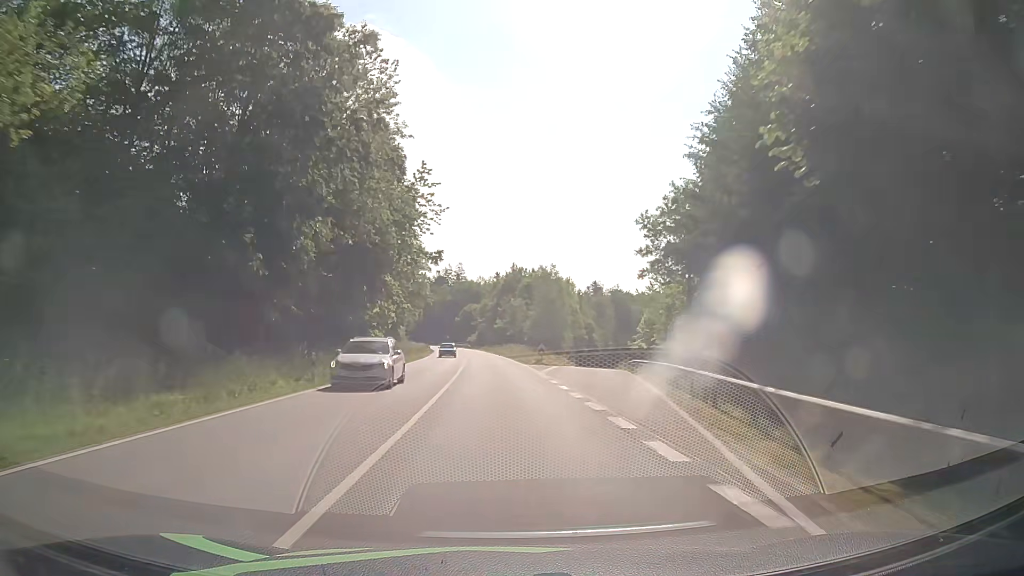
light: Day
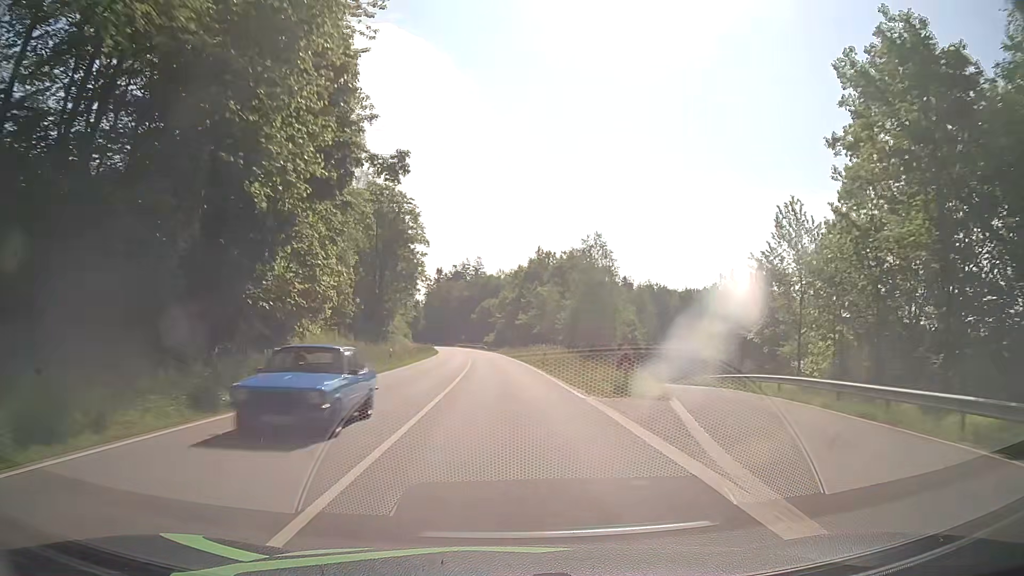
(-0.6, +25.1) m; -3°
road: secondary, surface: asphalt
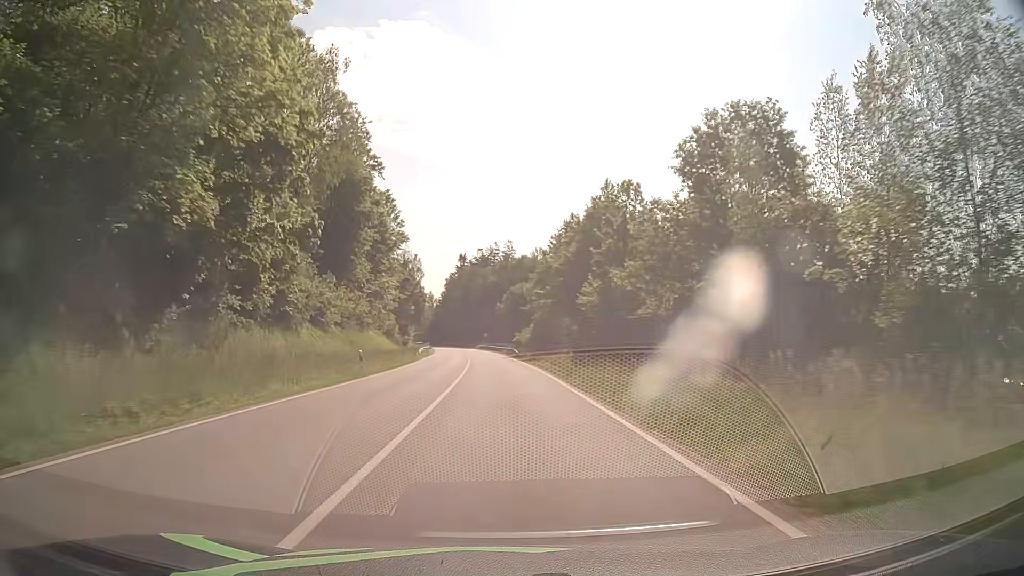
(-0.8, +50.2) m; -2°
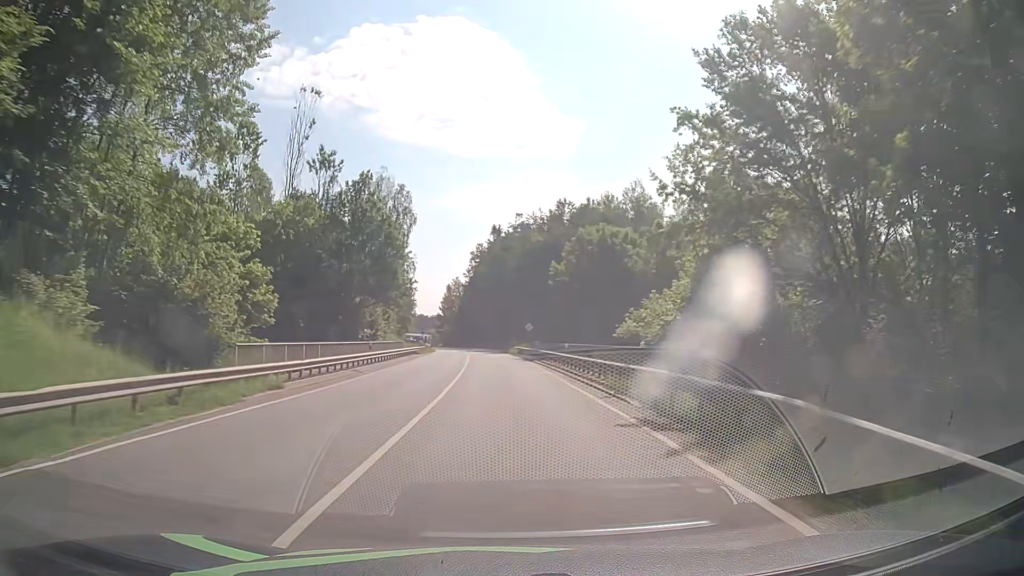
(-2.0, +62.6) m; -4°
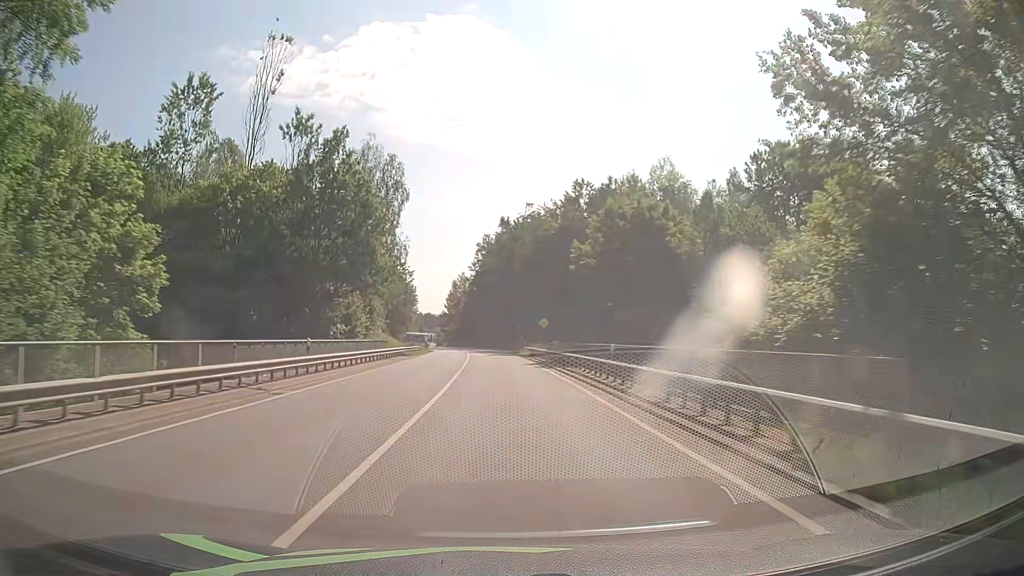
(-0.1, +12.5) m; -1°
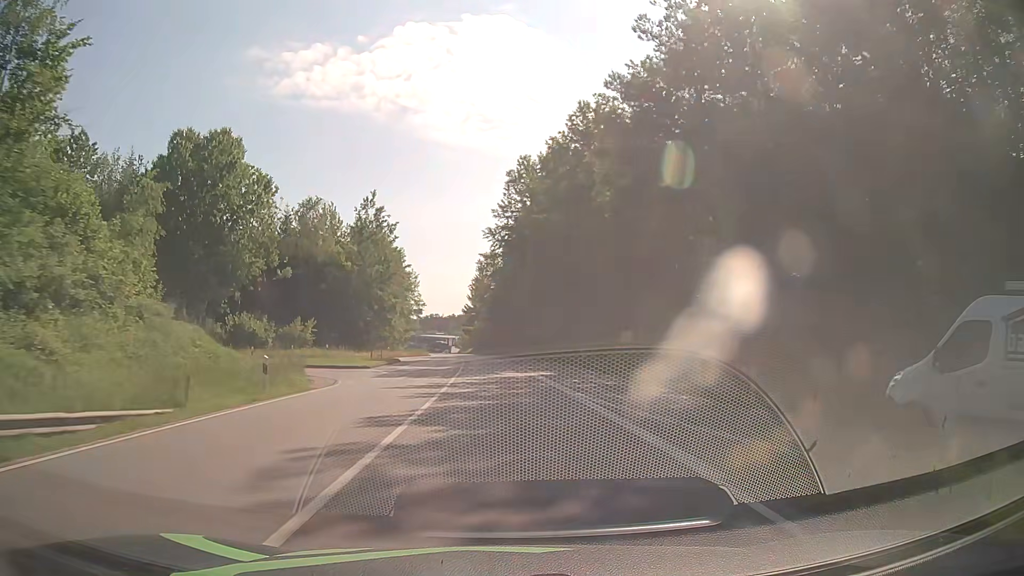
(-1.8, +62.7) m; -3°
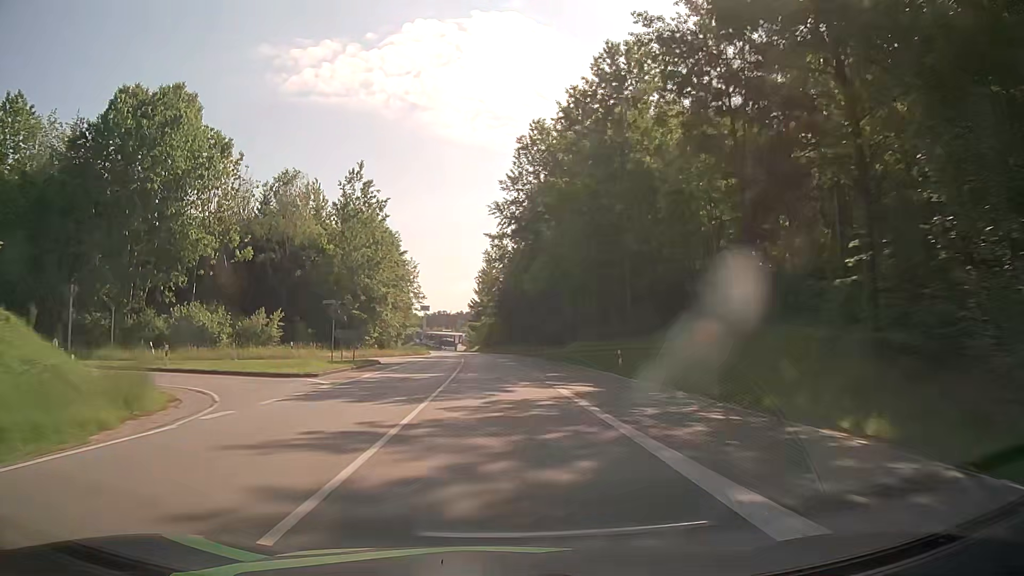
(0.0, +12.5) m; -1°
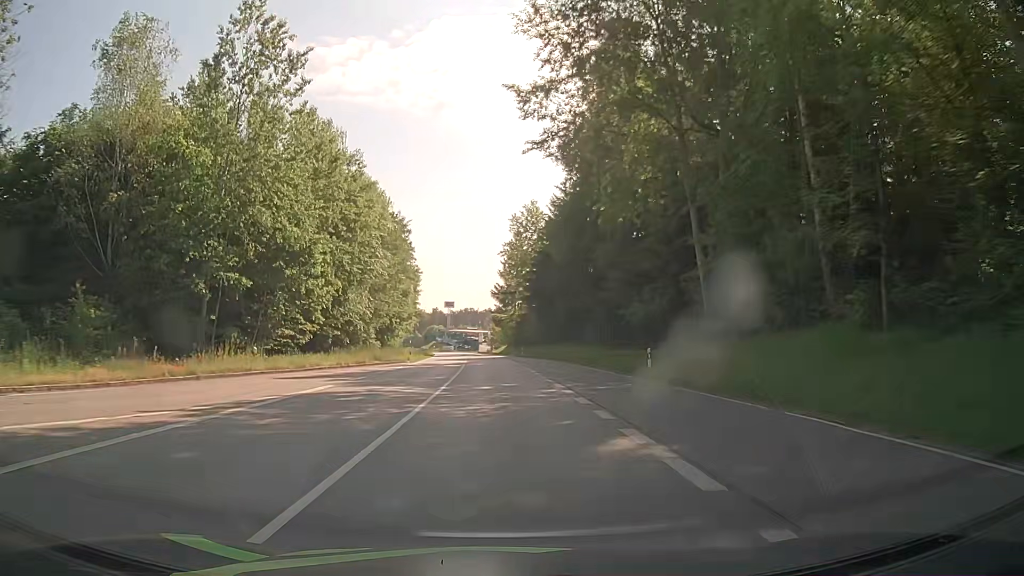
(-0.8, +37.7) m; -2°
(0, +10) (0, +20) (-1, +30) (-1, +40) (-1, +50) (-2, +60) (-3, +70) (-3, +80) (-4, +90) (-5, +100) m
